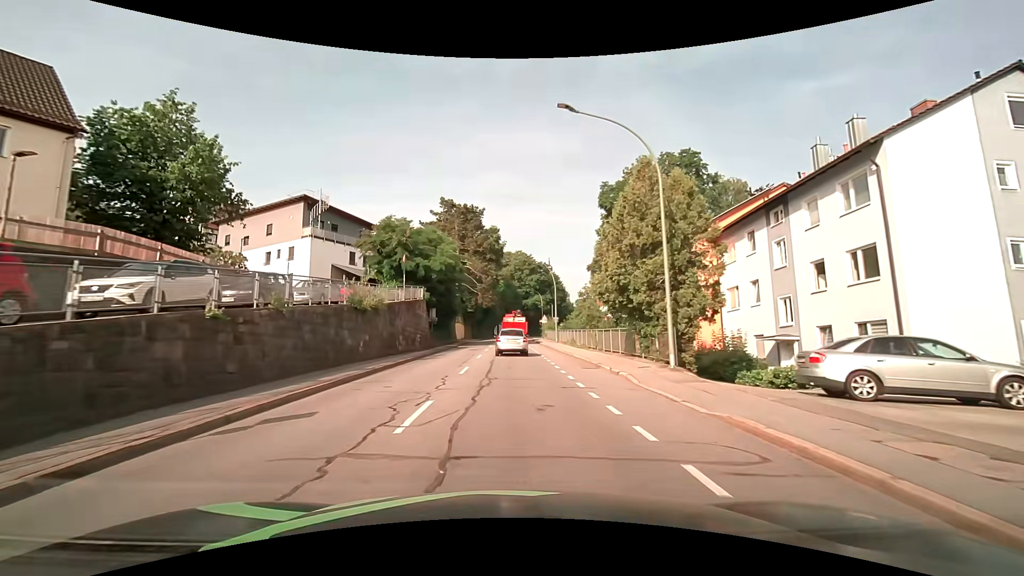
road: tertiary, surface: asphalt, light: Day
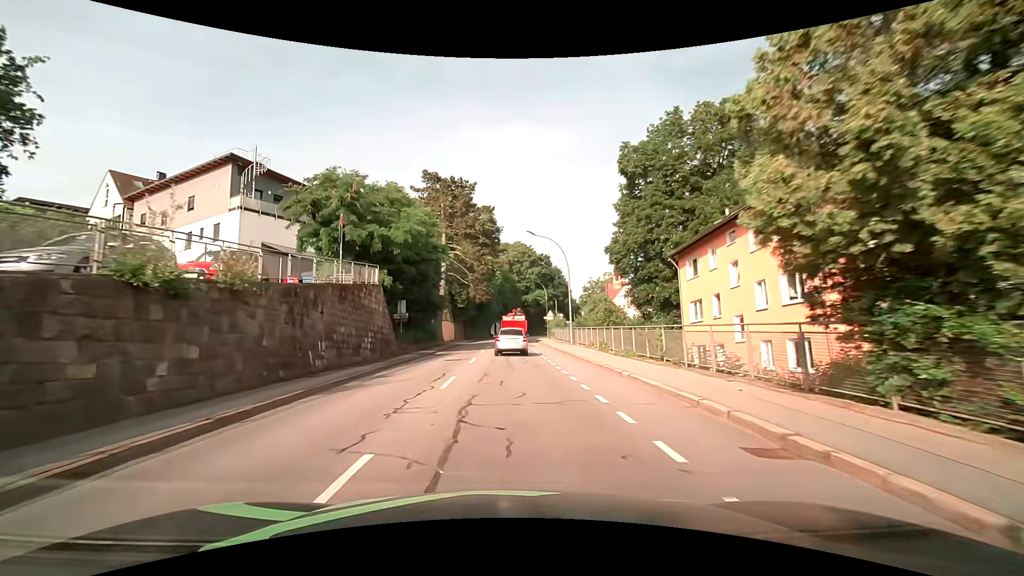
(+0.1, +13.1) m; +1°
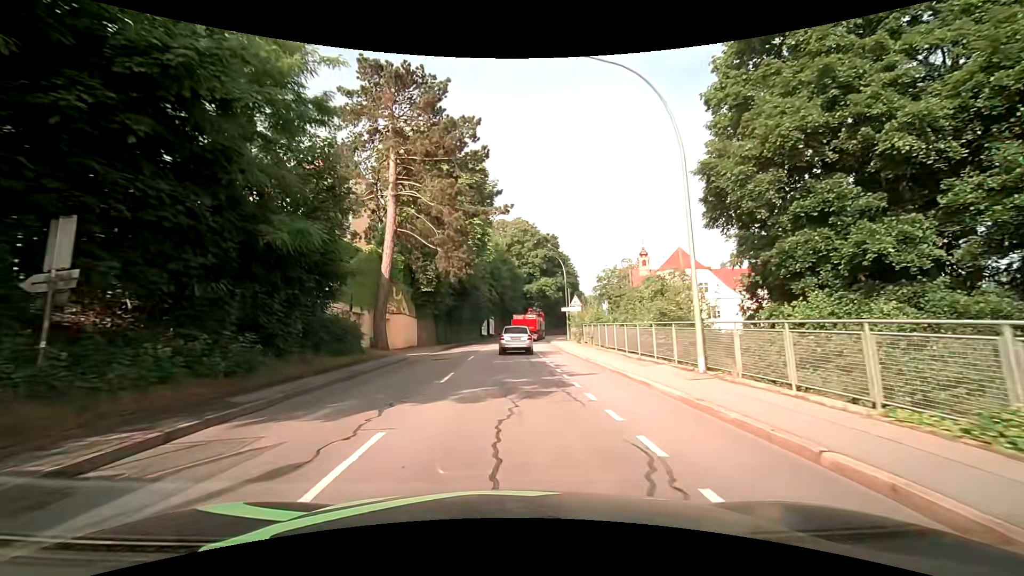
(0.0, +25.8) m; 0°
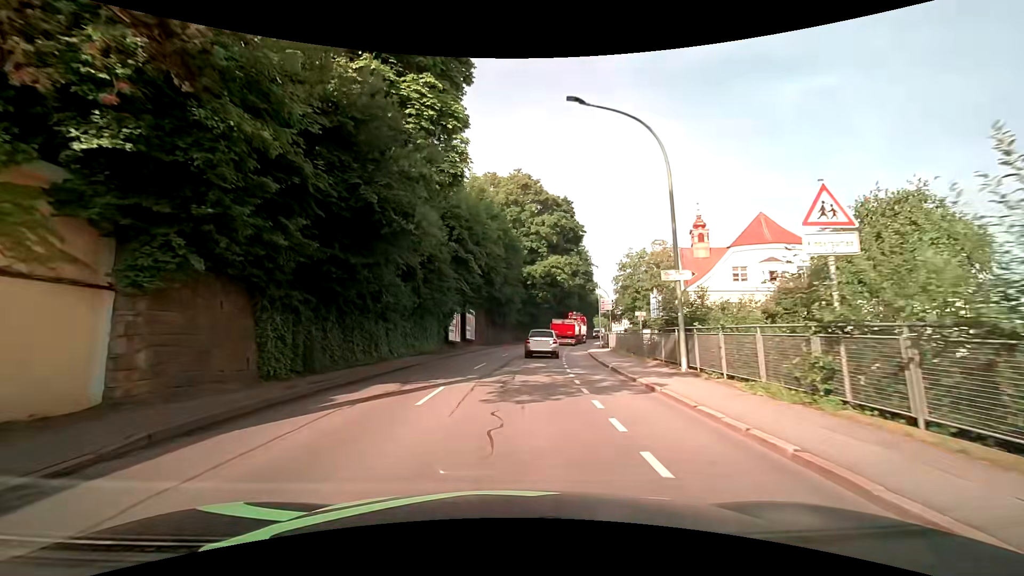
(0.0, +30.8) m; 0°
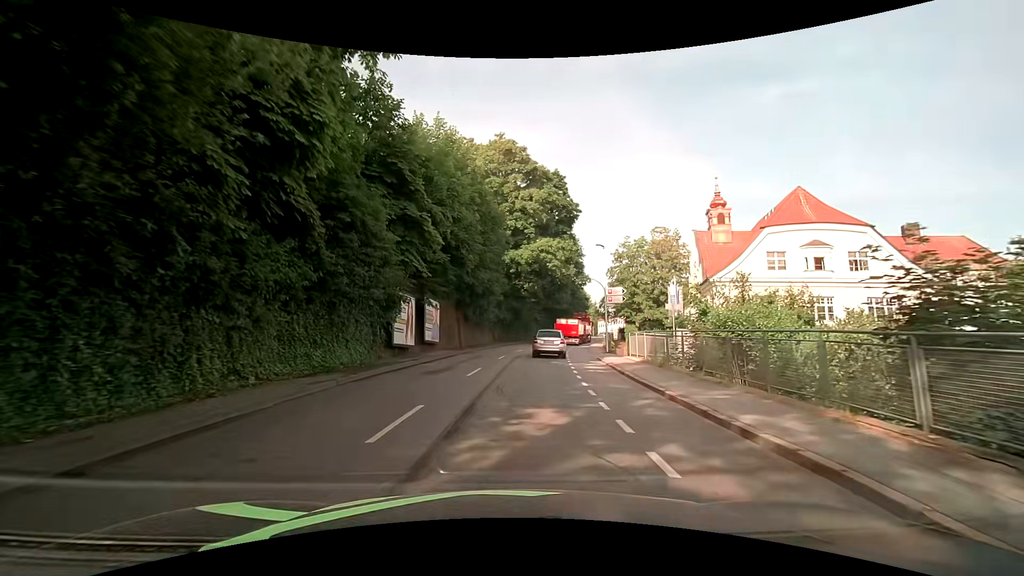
(+0.3, +12.0) m; +3°
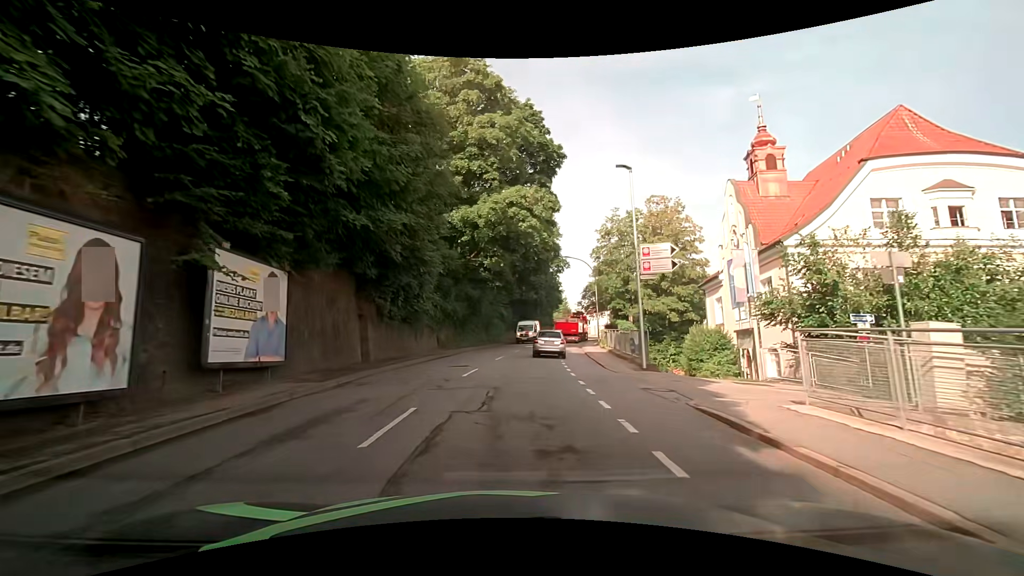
(+0.8, +18.3) m; +5°
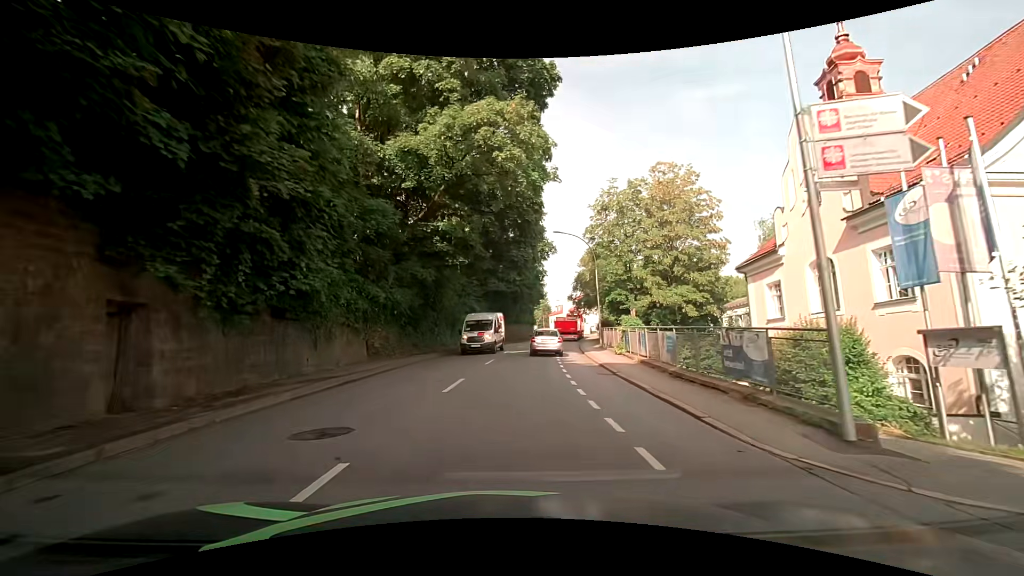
(+0.2, +12.5) m; +2°
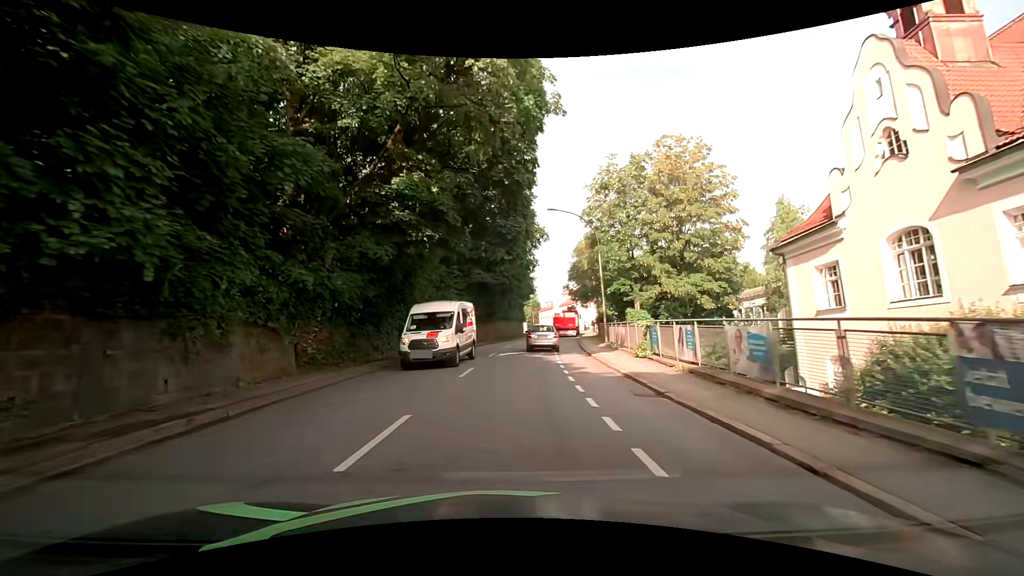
(+0.2, +6.4) m; +2°
(0, +10) (+1, +20) (+1, +30) (+2, +40) (+3, +50) (+5, +60) (+6, +70) (+8, +79) (+9, +89) (+9, +99) m
